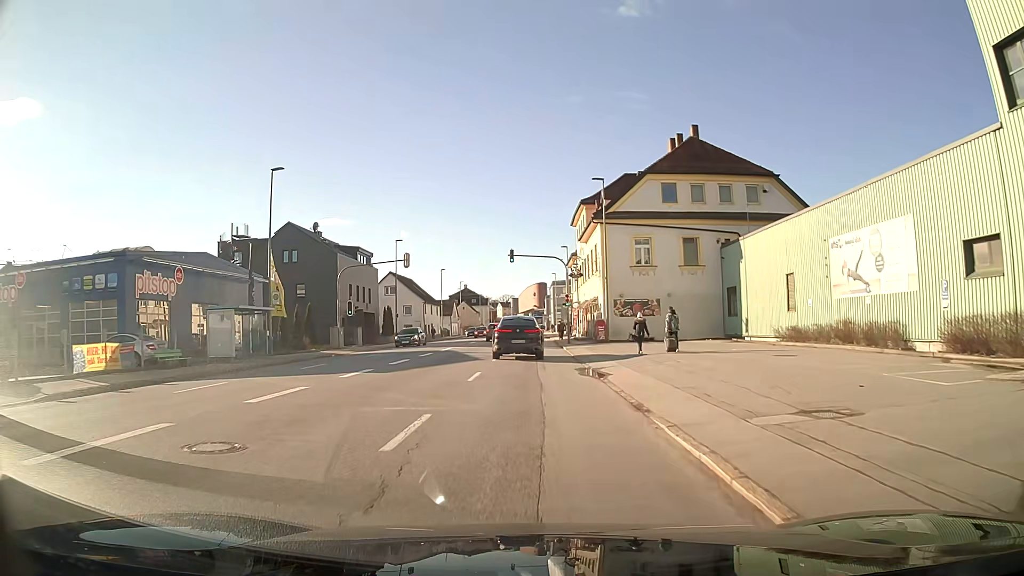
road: tertiary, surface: asphalt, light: Day
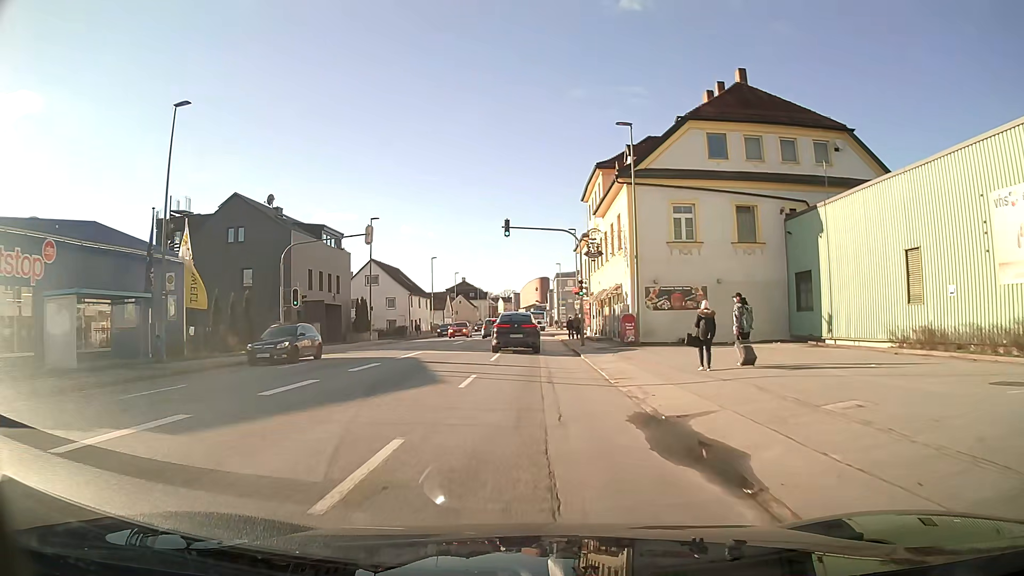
(0.0, +11.6) m; 0°
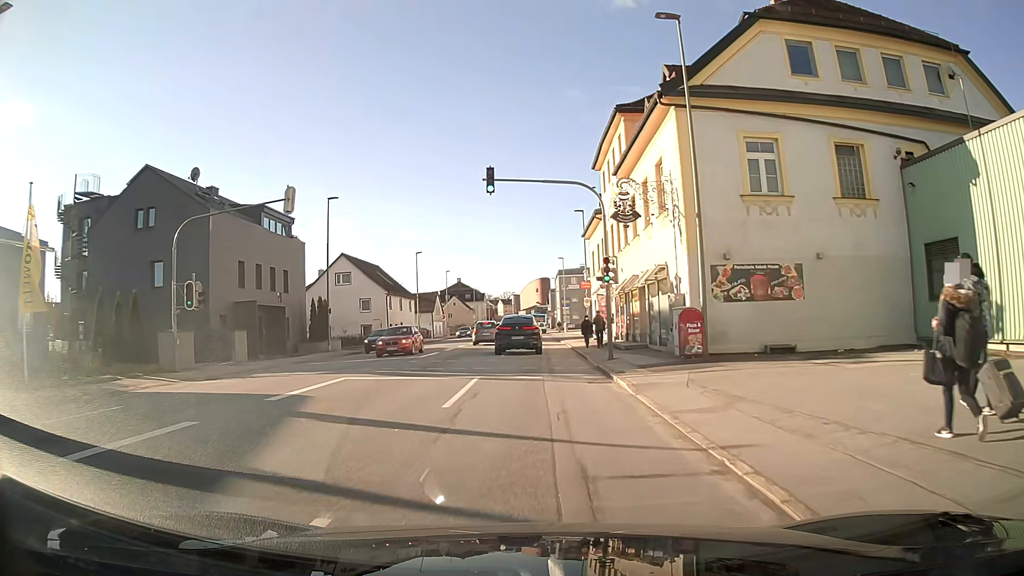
(0.0, +12.0) m; 0°
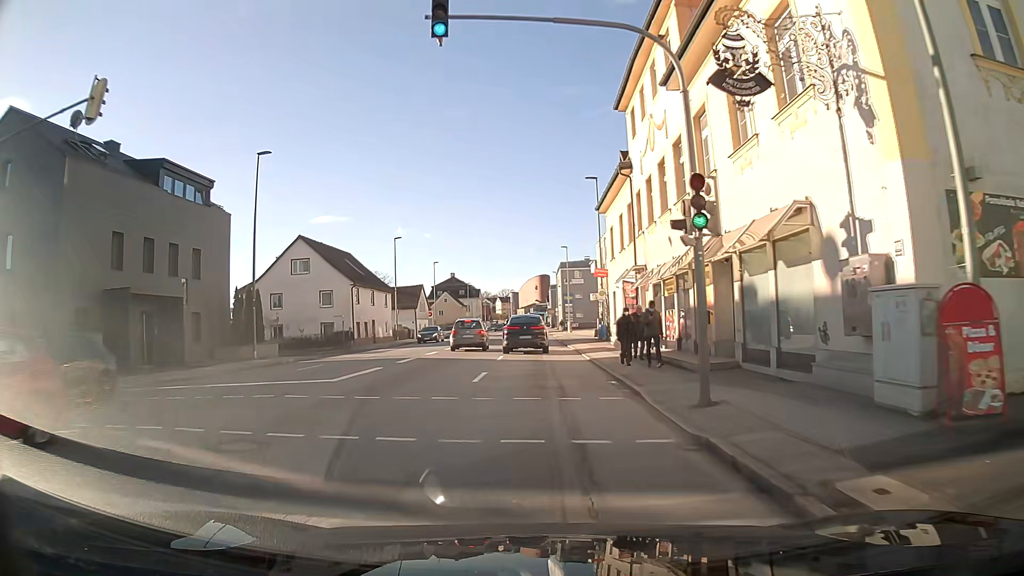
(0.0, +12.4) m; 0°
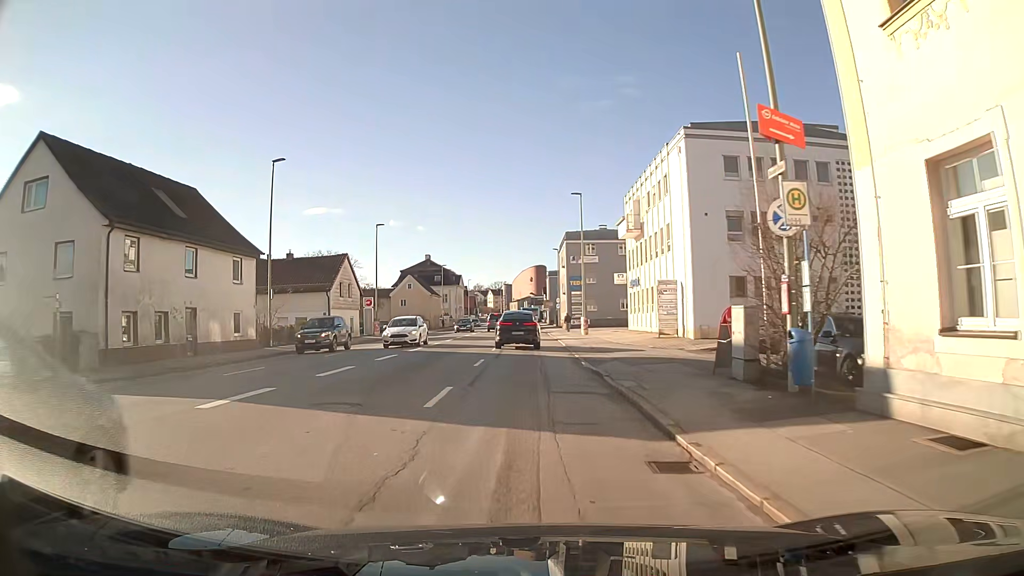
(+0.2, +32.1) m; 0°
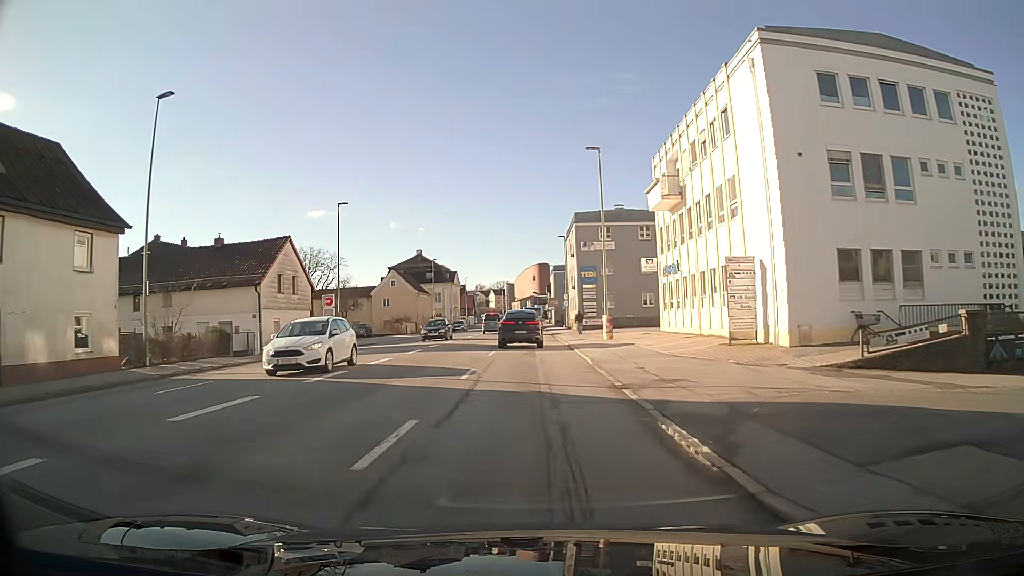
(0.0, +13.2) m; 0°
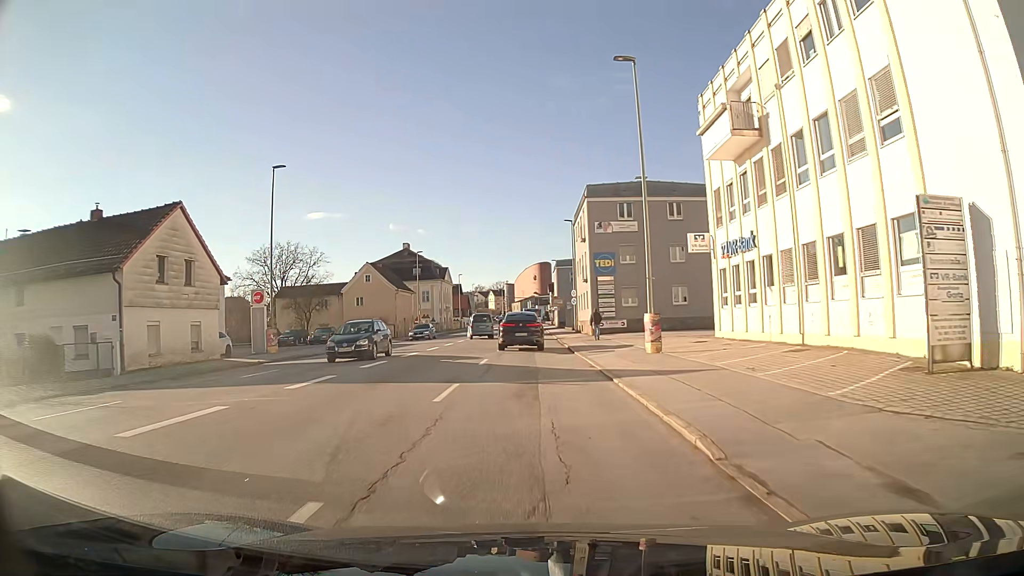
(-0.1, +13.3) m; -1°
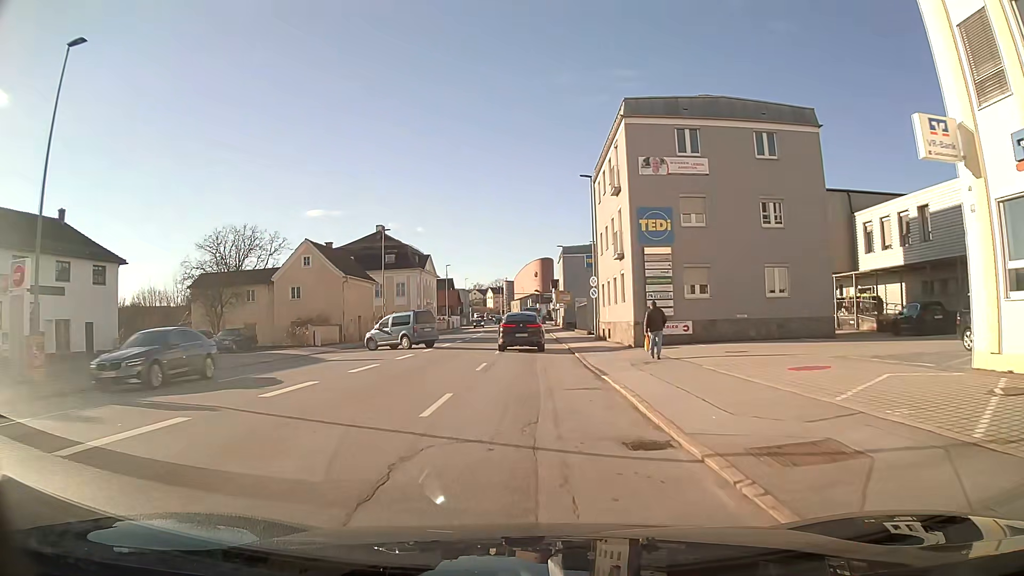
(+0.1, +19.6) m; +1°
(0, +10) (0, +20) (0, +30) (0, +40) (0, +50) (0, +60) (0, +70) (0, +80) (0, +90) (0, +100) m
